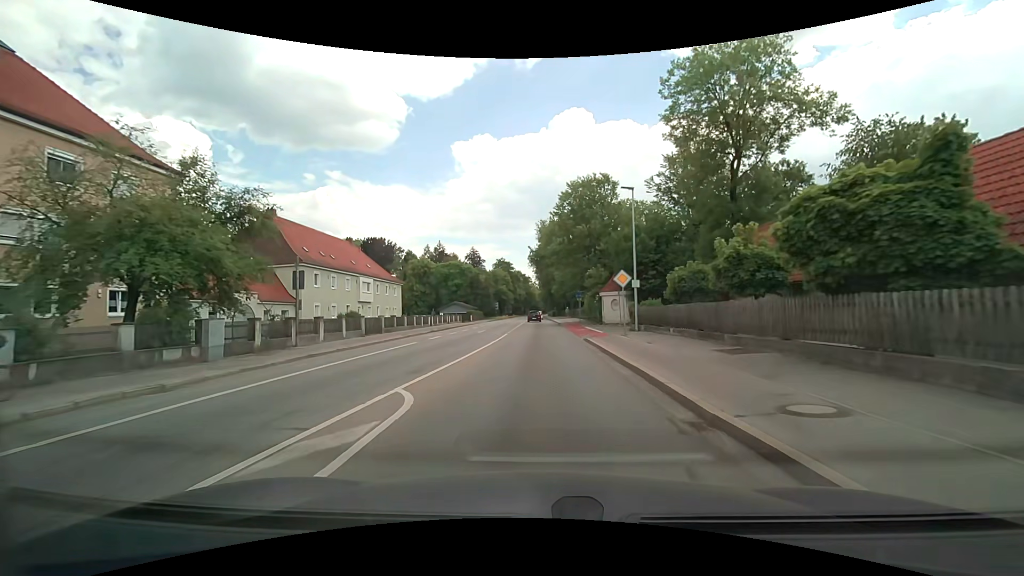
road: secondary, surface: asphalt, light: Day
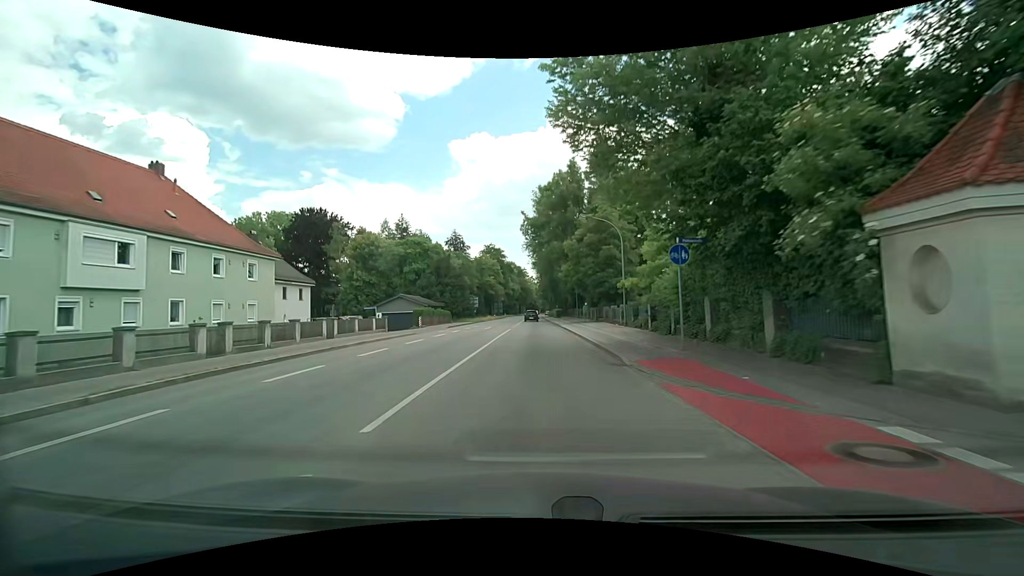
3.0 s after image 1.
(+0.3, +35.5) m; +1°
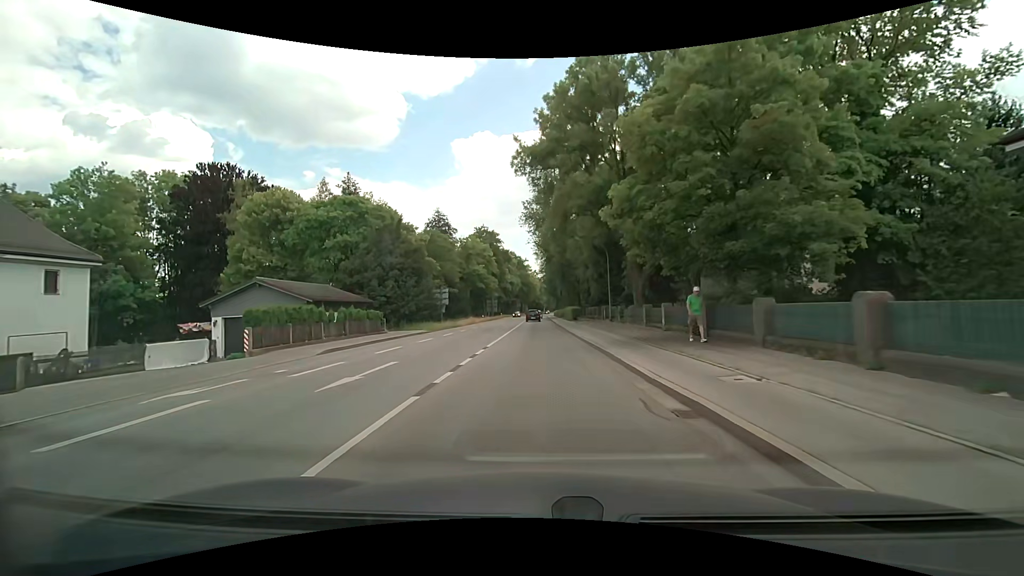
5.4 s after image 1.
(-0.1, +29.3) m; -1°
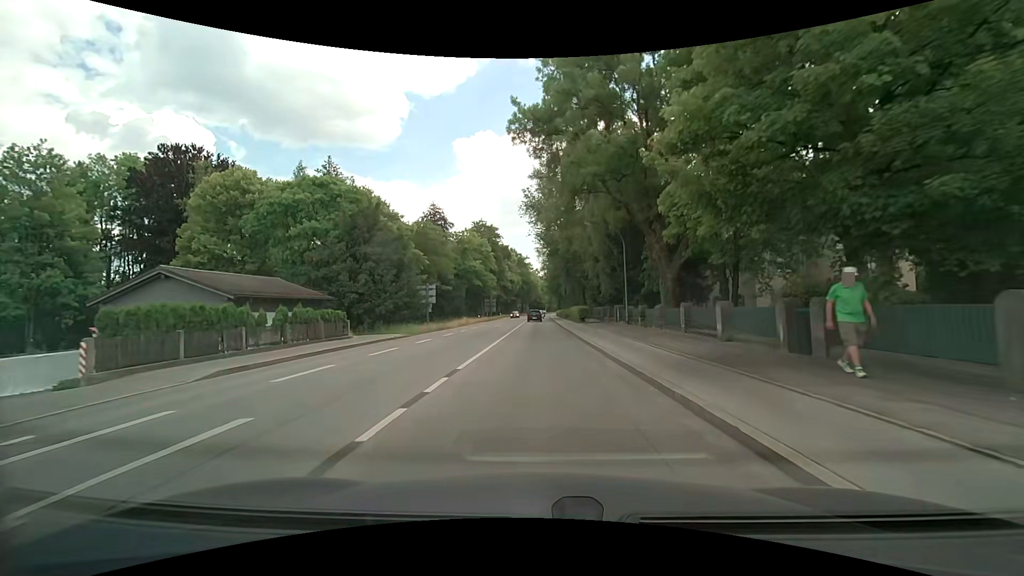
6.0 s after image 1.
(0.0, +7.0) m; 0°
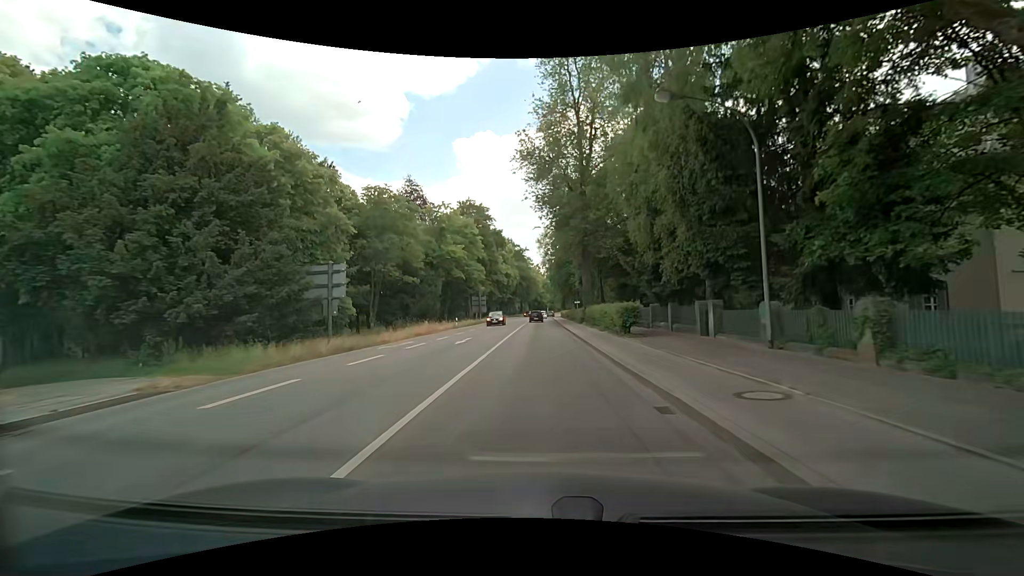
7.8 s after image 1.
(-0.2, +20.8) m; -1°
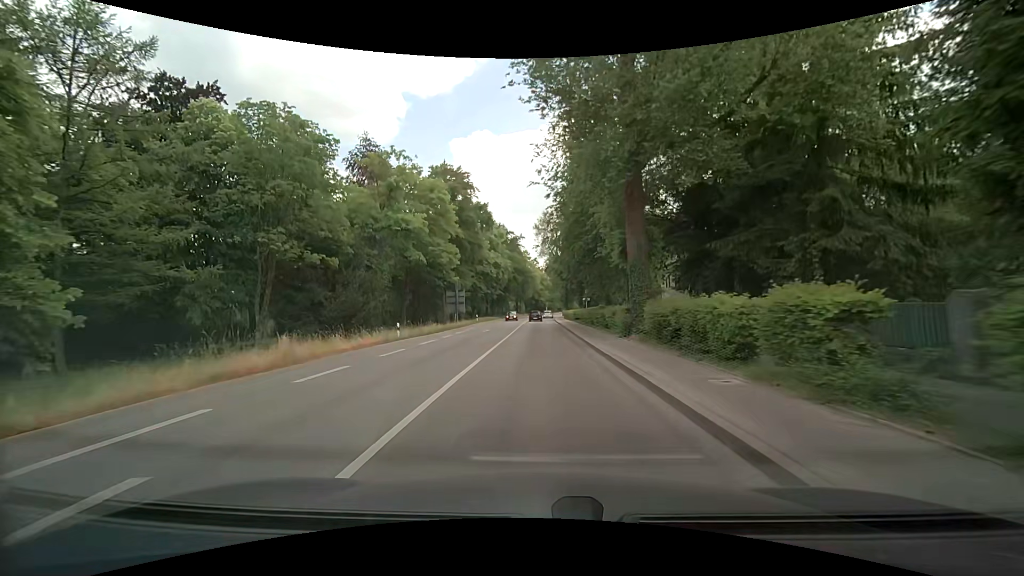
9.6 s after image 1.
(+0.1, +21.2) m; 0°
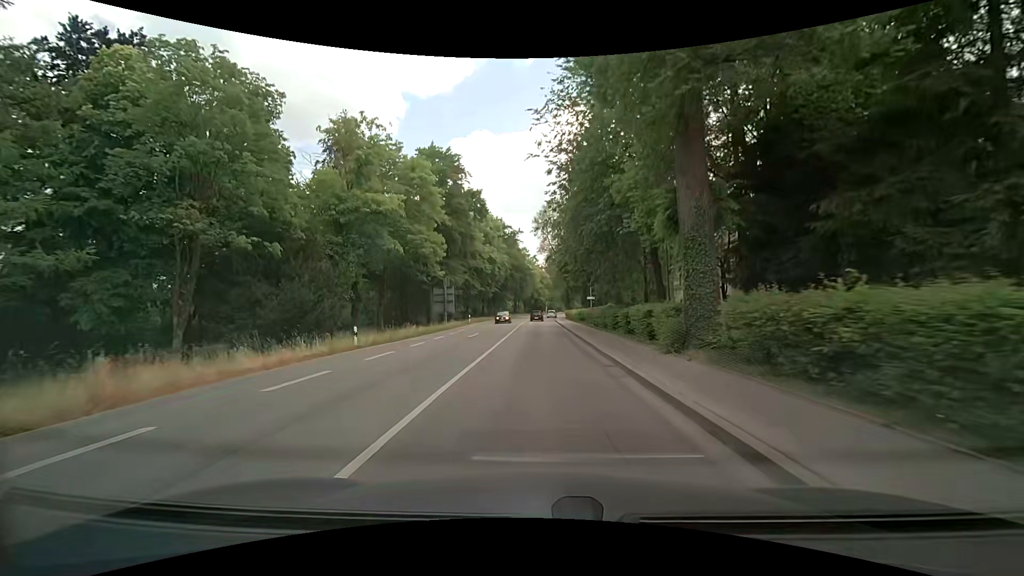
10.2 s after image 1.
(0.0, +7.2) m; +1°
